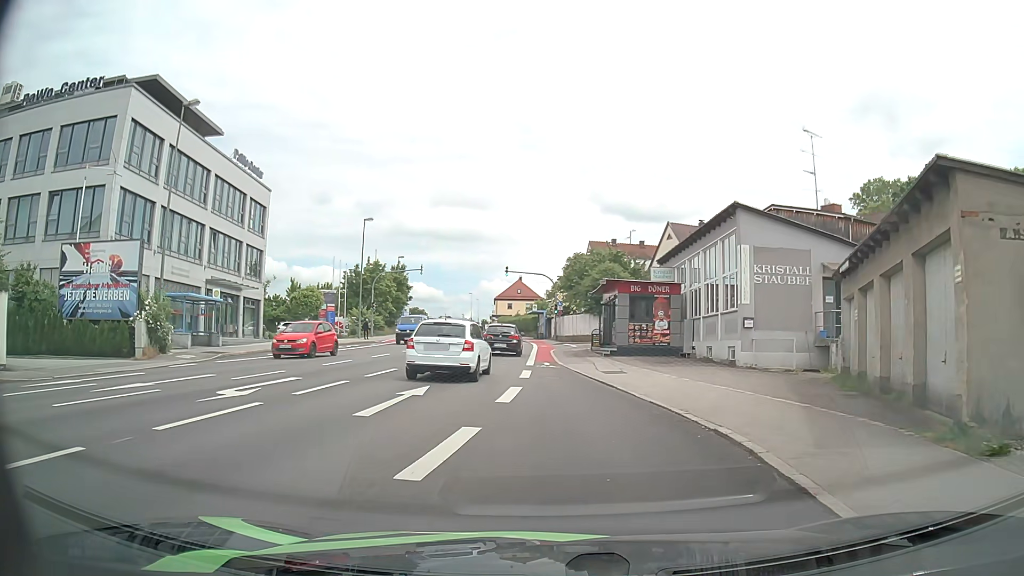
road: tertiary_link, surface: asphalt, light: Day
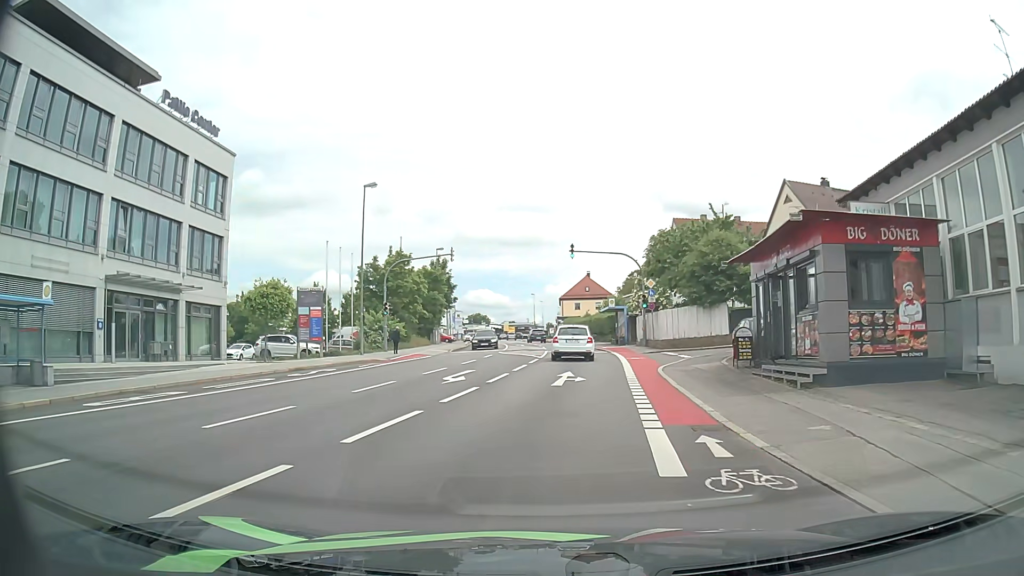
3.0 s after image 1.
(-1.0, +18.0) m; -6°
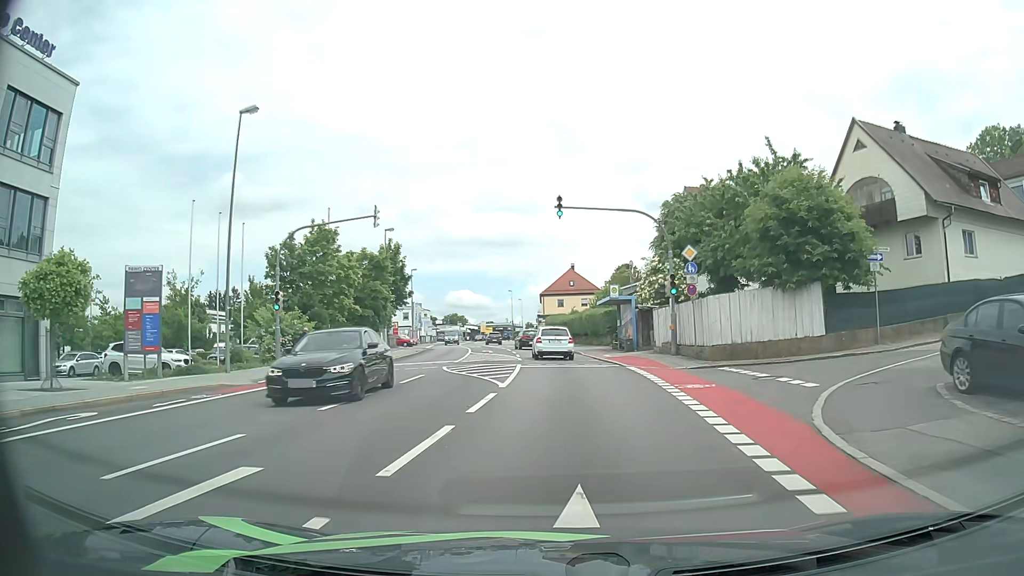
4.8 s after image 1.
(+0.2, +15.5) m; +2°
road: tertiary
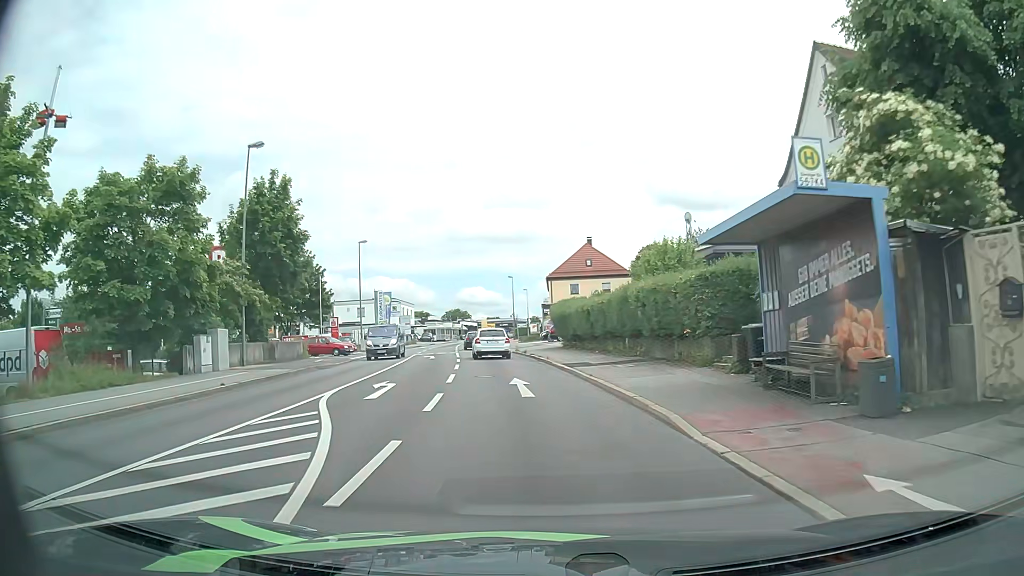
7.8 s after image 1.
(+0.3, +28.5) m; -1°
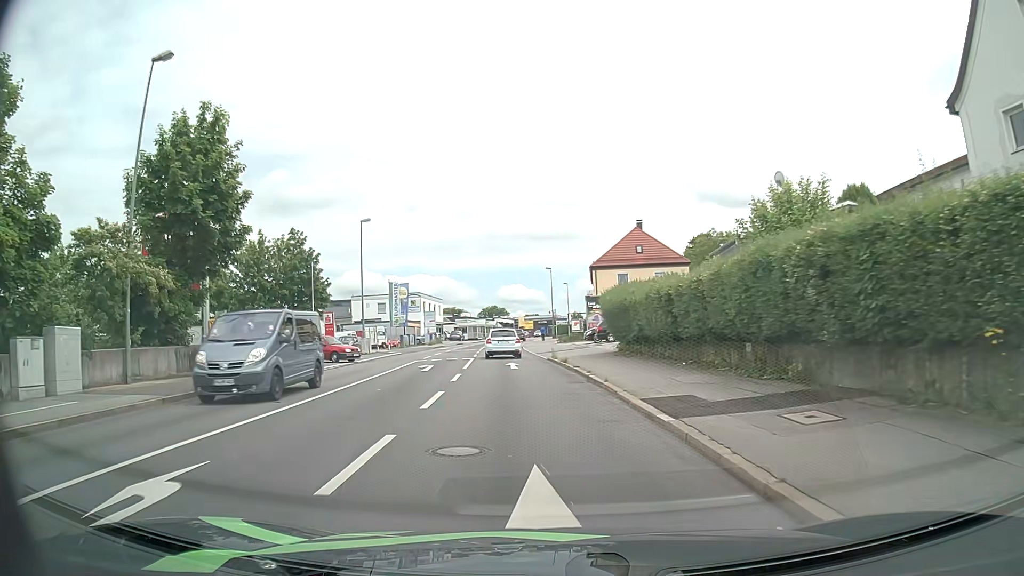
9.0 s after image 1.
(-0.3, +11.9) m; -3°
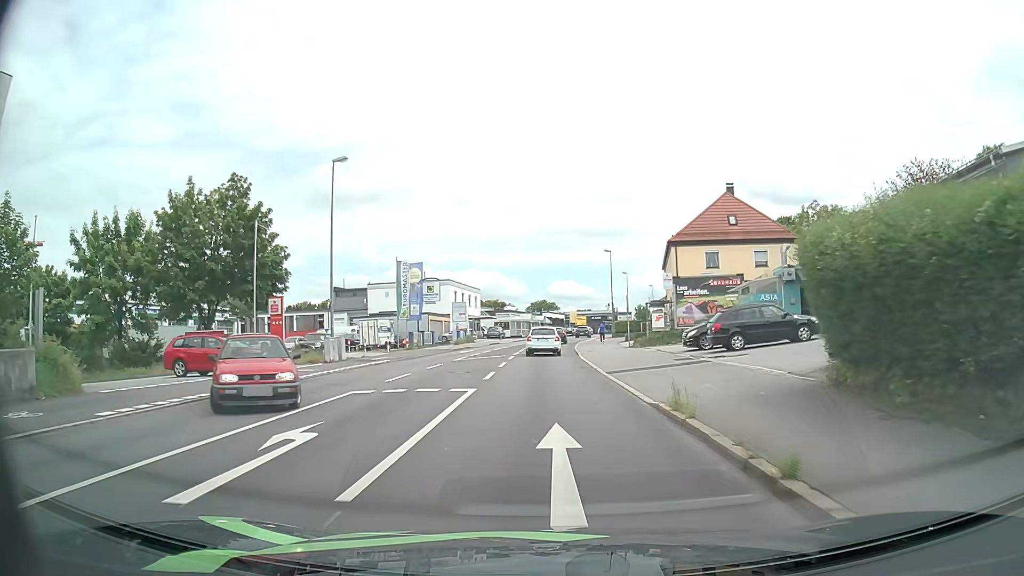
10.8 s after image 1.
(-0.8, +18.3) m; -4°
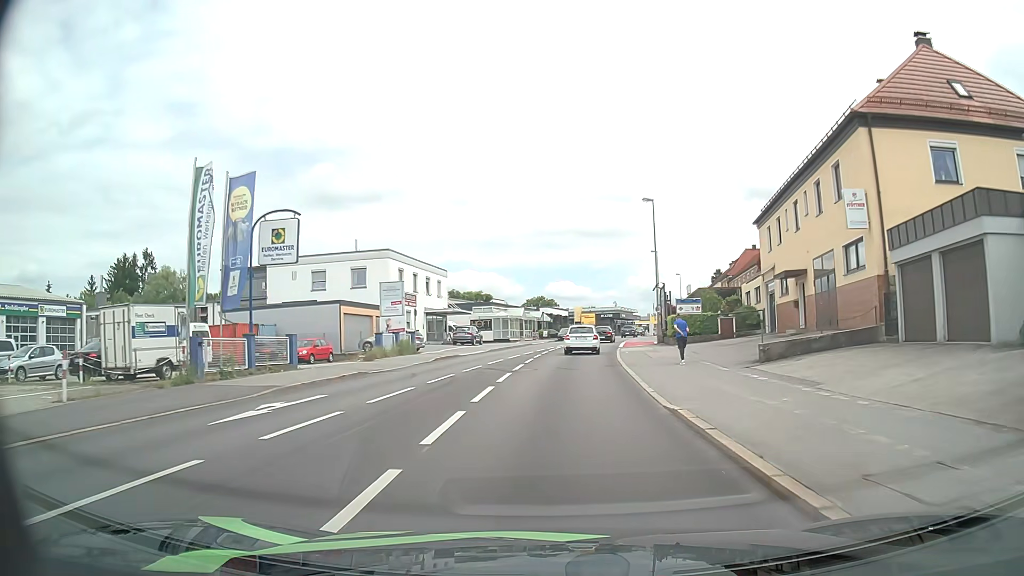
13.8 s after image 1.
(-0.6, +32.3) m; 0°
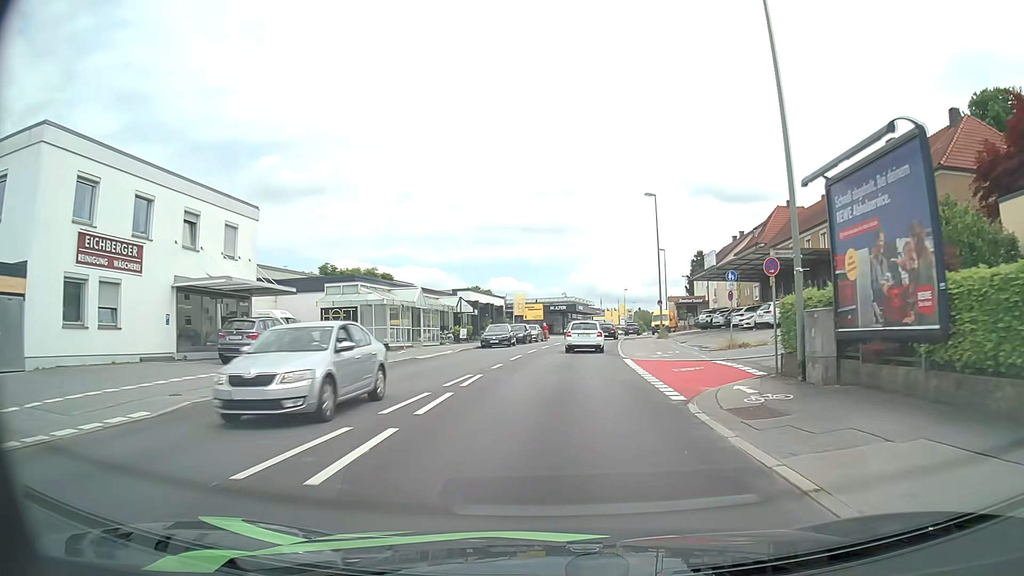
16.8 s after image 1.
(+1.4, +34.2) m; +5°
(0, +10) (+1, +20) (+1, +30) (+2, +40) (+3, +50) (+5, +60) (+7, +70) (+9, +79) (+11, +89) (+14, +99) m
